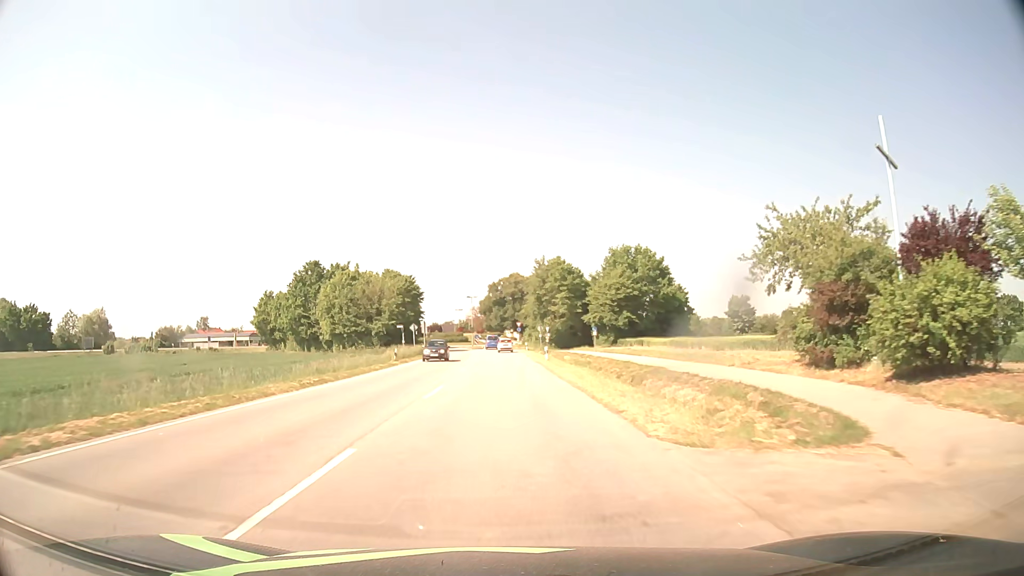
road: secondary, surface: asphalt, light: Day
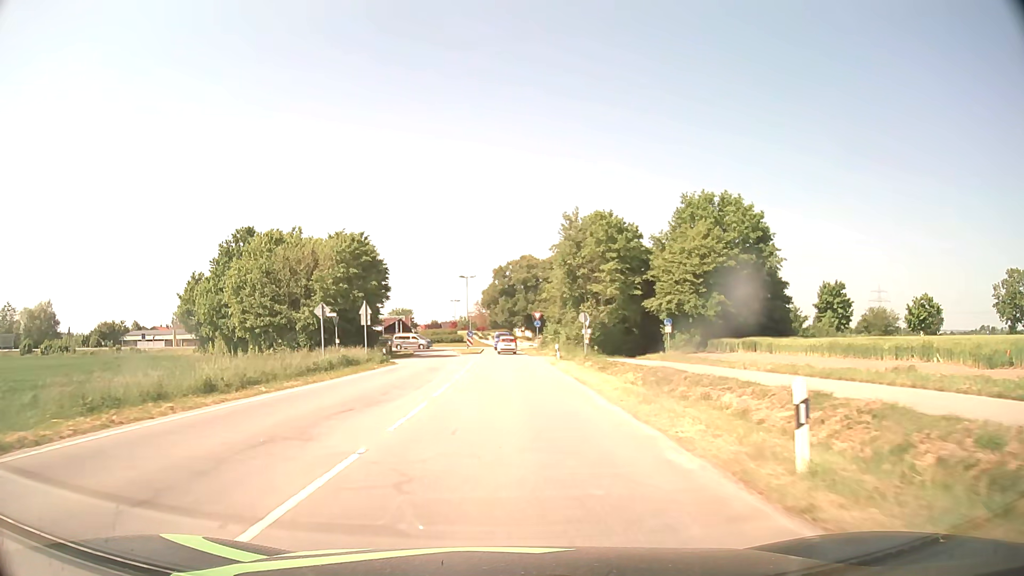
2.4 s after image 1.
(-0.2, +35.8) m; -1°
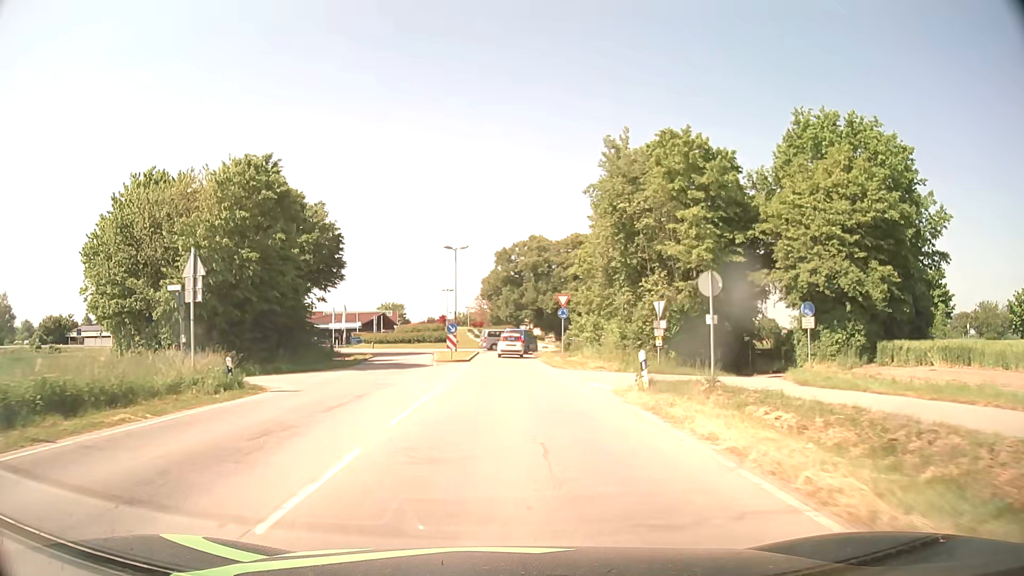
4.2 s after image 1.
(-0.1, +23.9) m; 0°
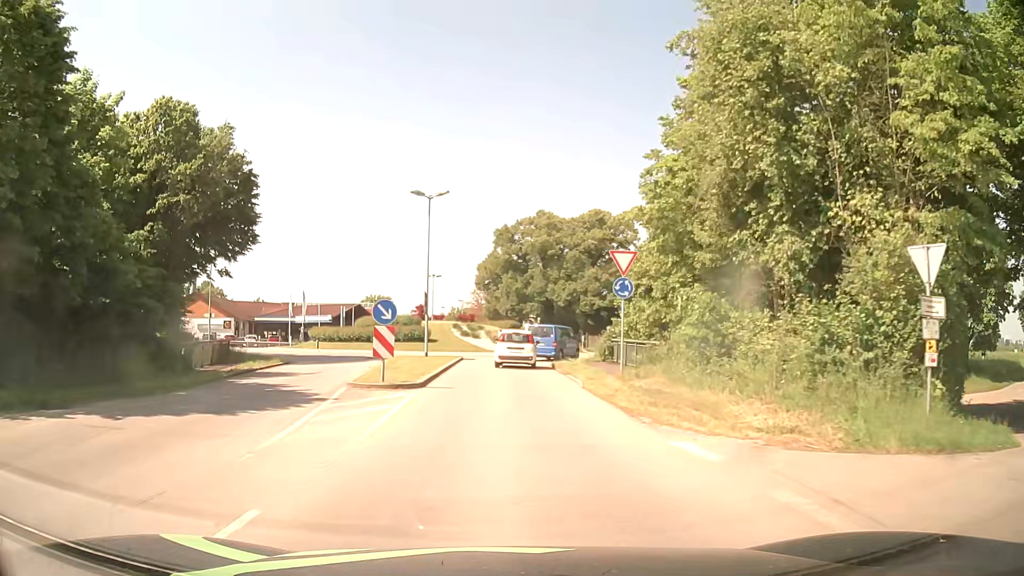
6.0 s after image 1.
(0.0, +19.5) m; 0°
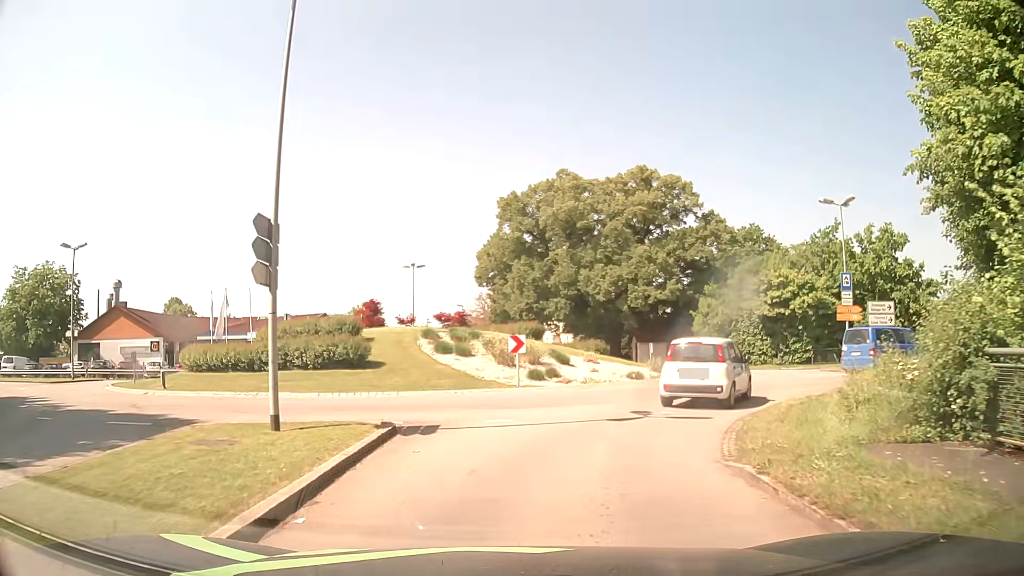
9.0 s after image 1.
(-0.1, +23.7) m; 0°
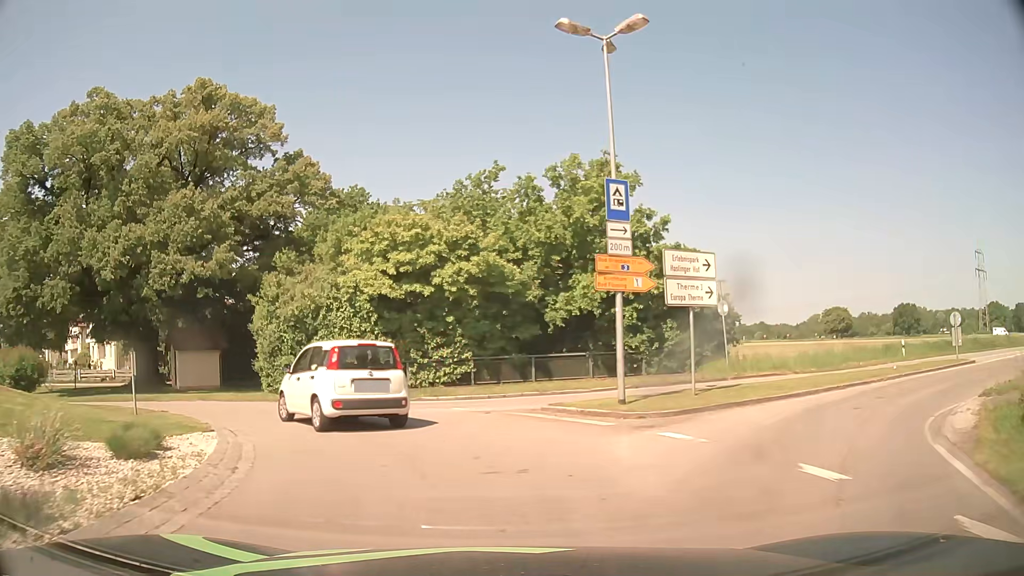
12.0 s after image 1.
(+5.4, +19.7) m; +34°
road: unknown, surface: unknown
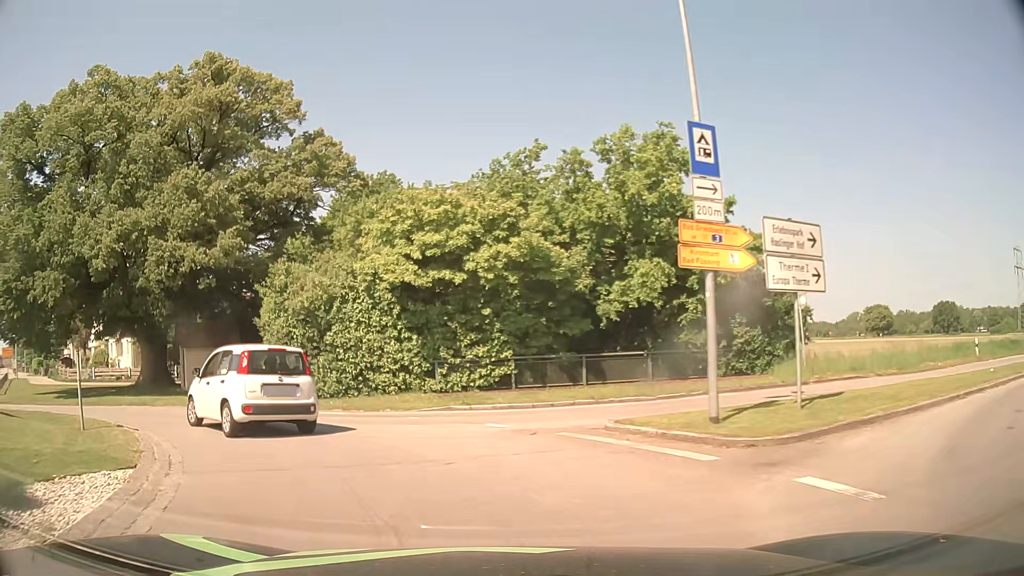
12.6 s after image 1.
(-0.1, +3.7) m; -4°
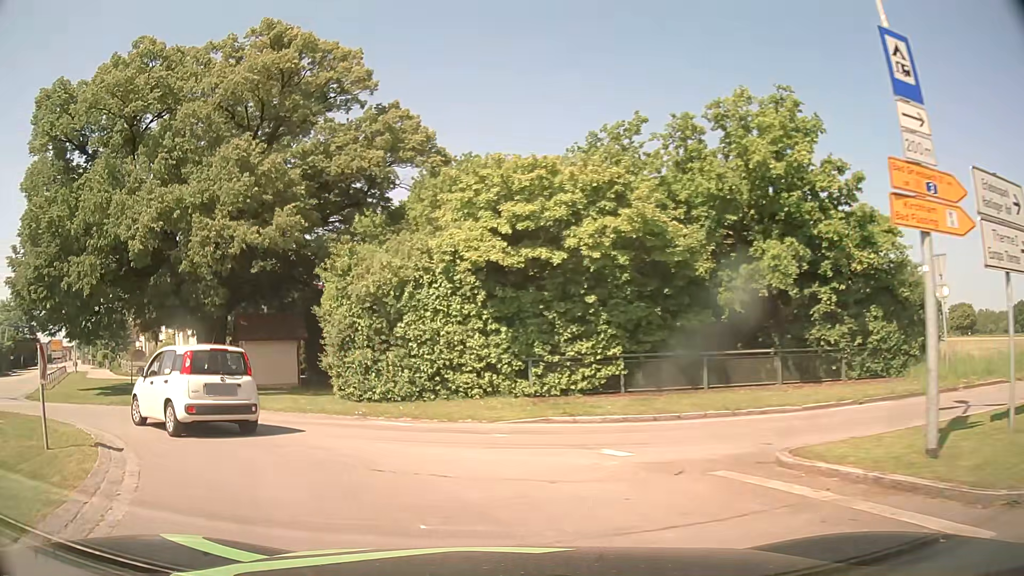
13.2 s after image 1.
(-0.2, +3.6) m; -7°
